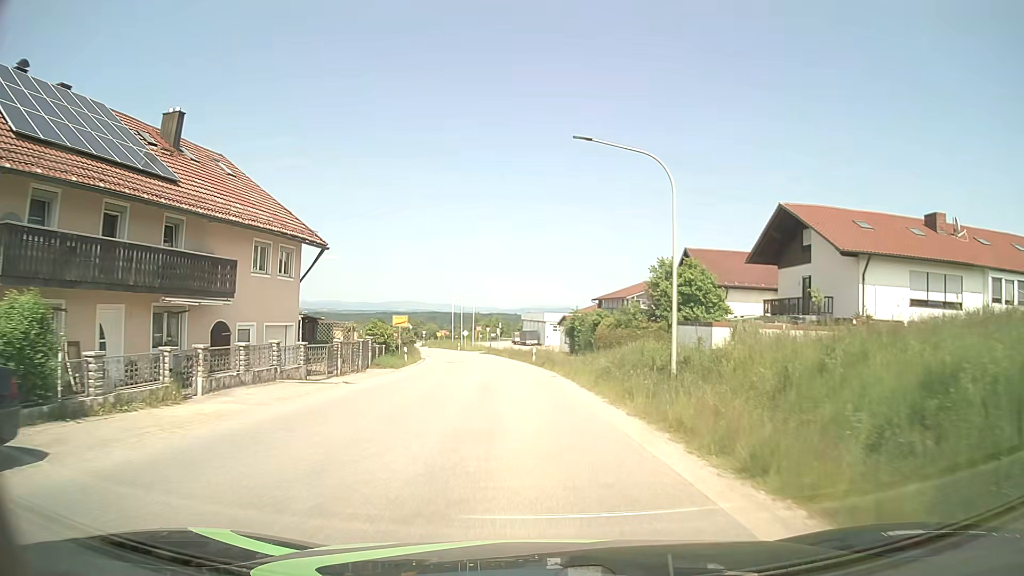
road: tertiary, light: Day
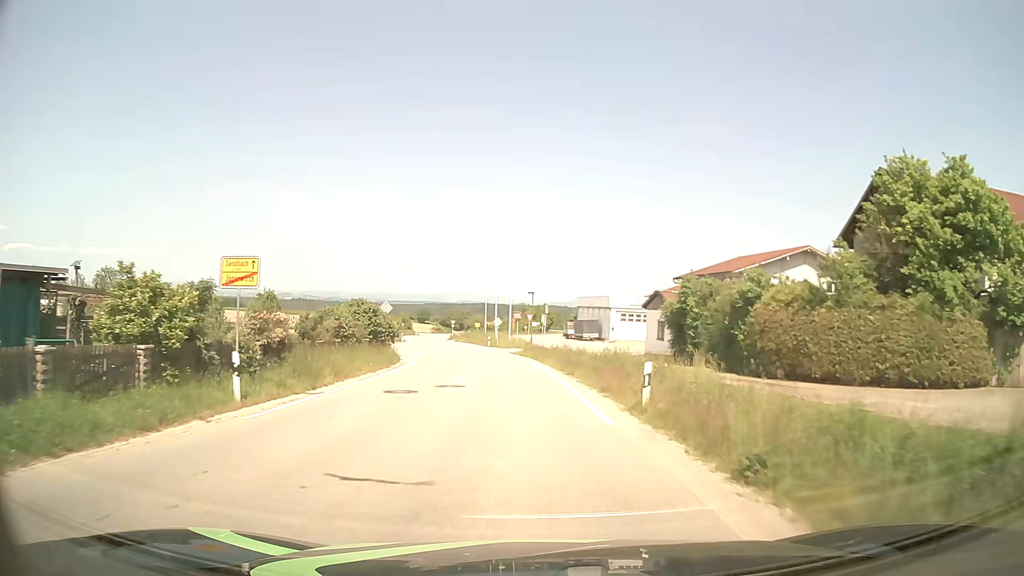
(-1.1, +28.5) m; -4°
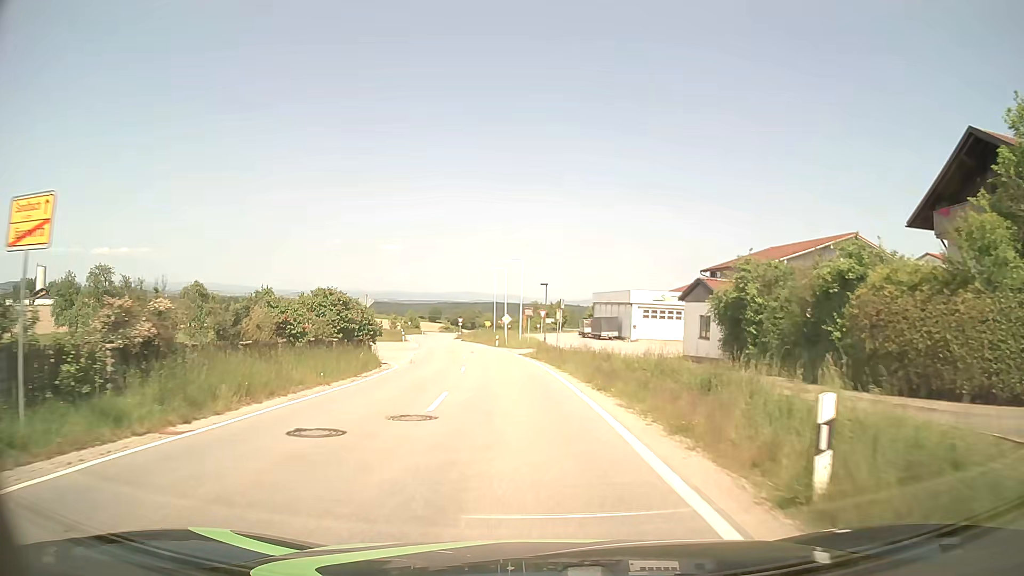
(0.0, +7.3) m; -1°
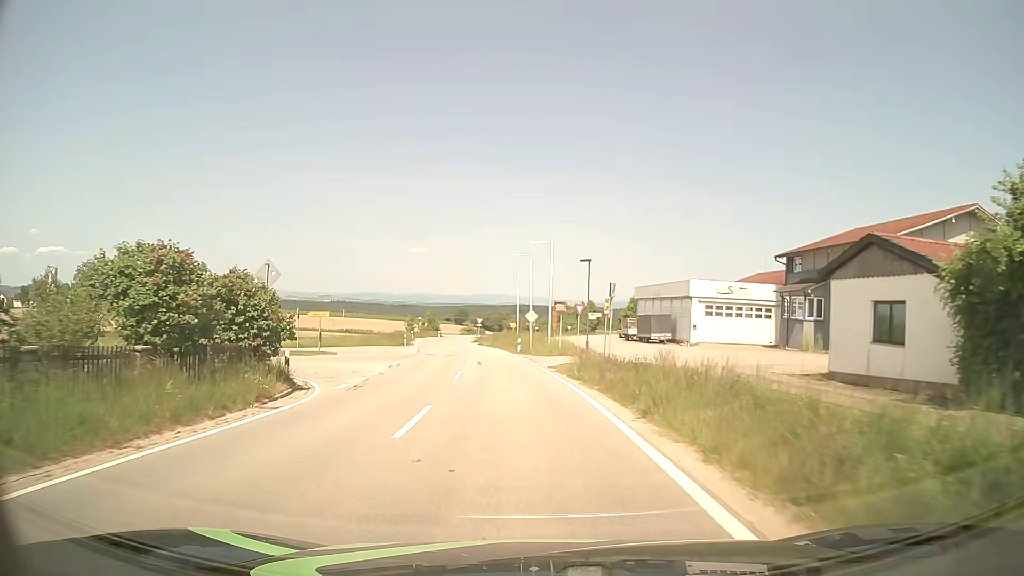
(-0.3, +14.8) m; -2°
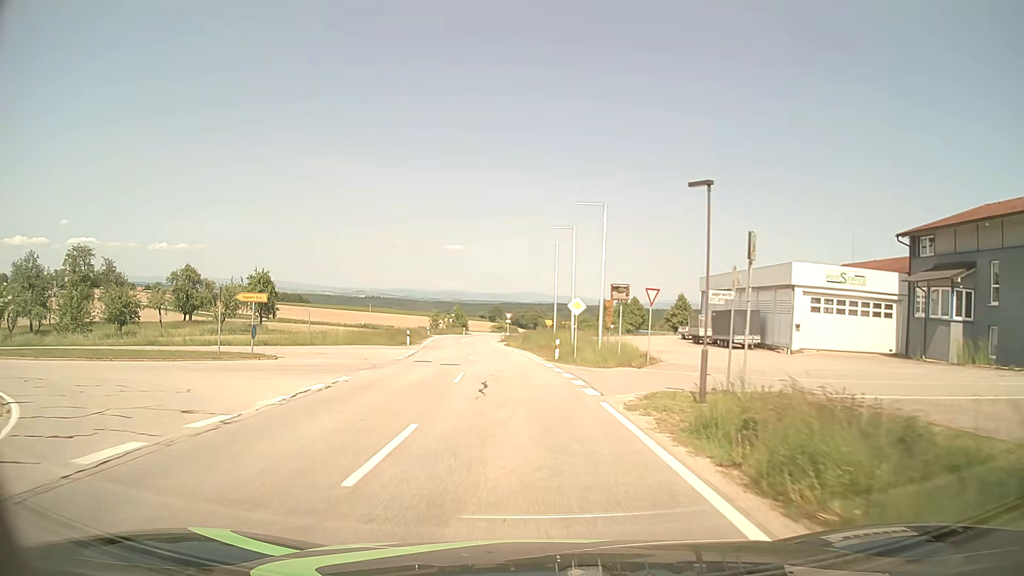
(-0.4, +15.0) m; -3°
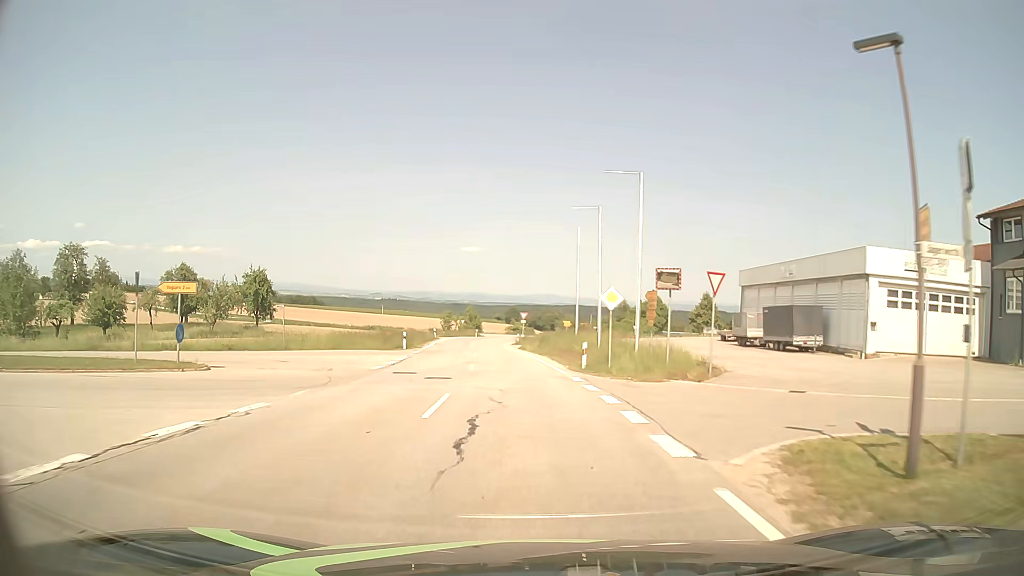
(-0.1, +7.5) m; -1°
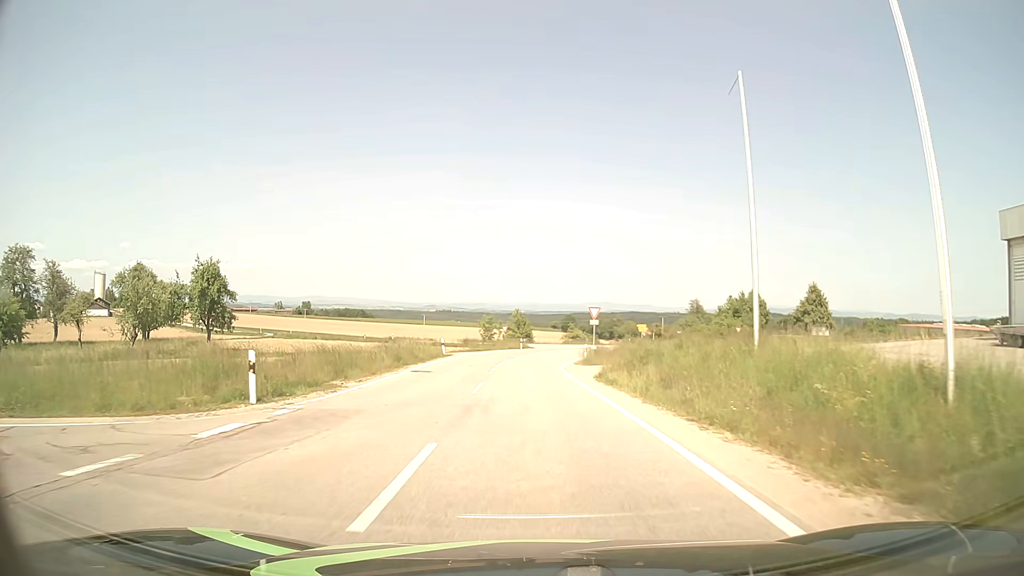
(-1.2, +29.1) m; -5°
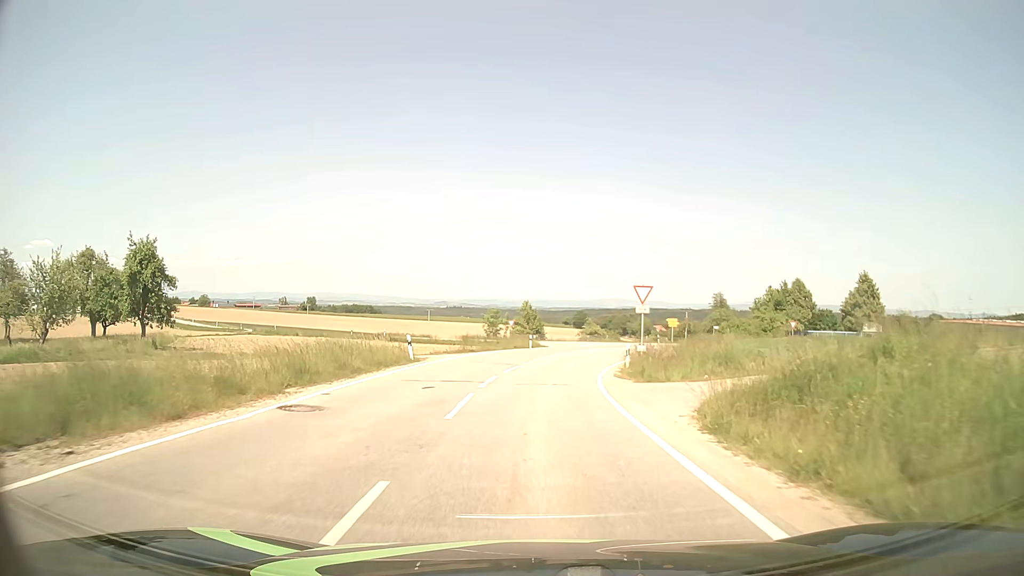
(-0.2, +14.2) m; -1°
(0, +10) (0, +20) (+1, +30) (+4, +40) (+8, +49) (+13, +57) (+21, +64) (+30, +67) (+40, +66) (+50, +63) m
